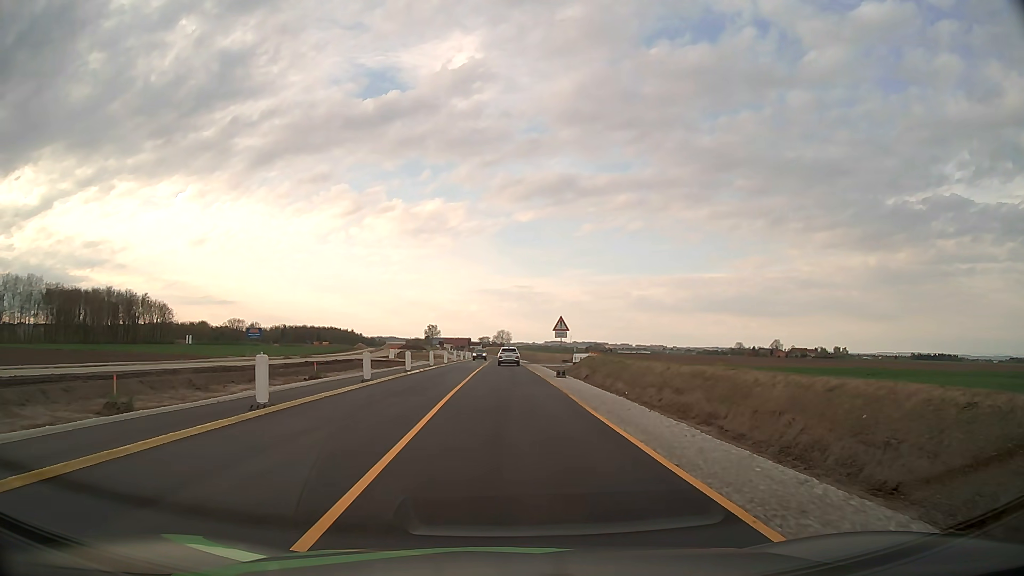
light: Day
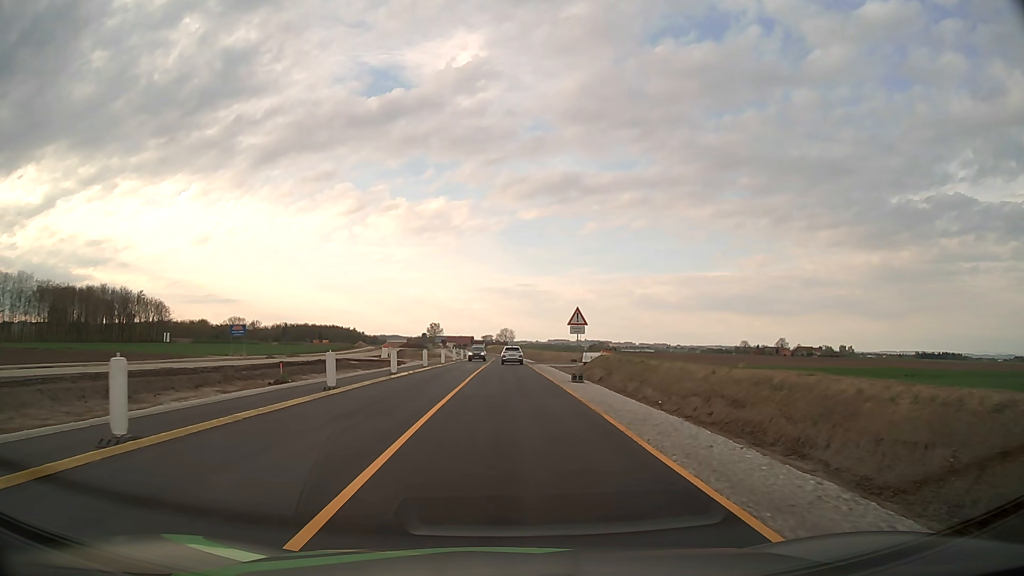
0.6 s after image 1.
(0.0, +6.3) m; 0°
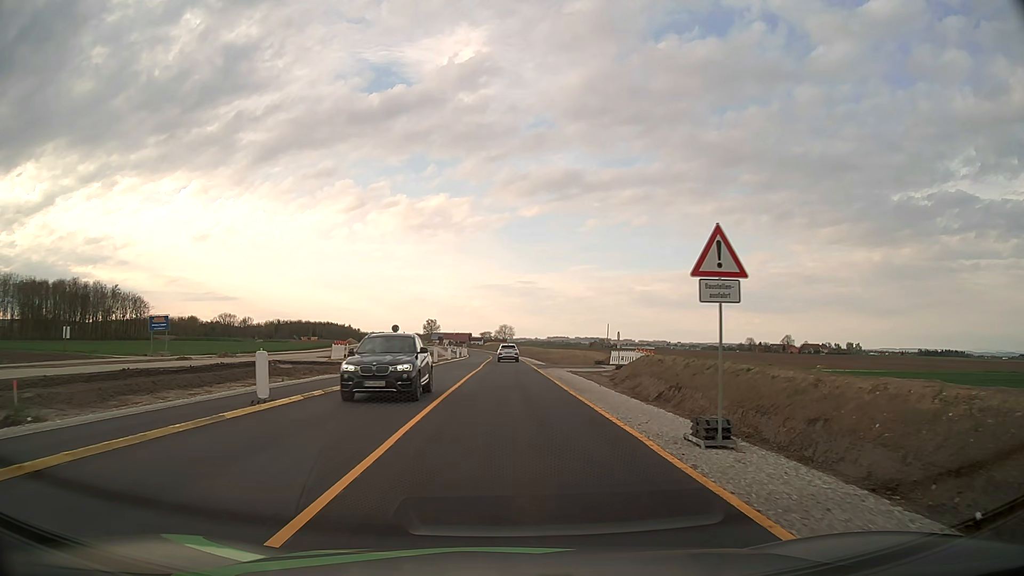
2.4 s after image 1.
(-0.1, +18.3) m; 0°
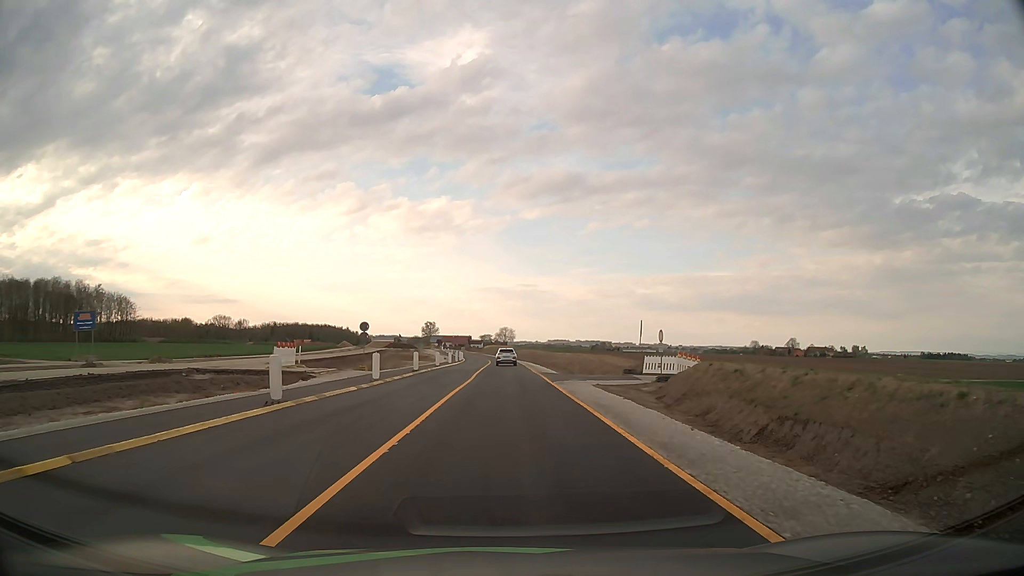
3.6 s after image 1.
(0.0, +12.0) m; 0°
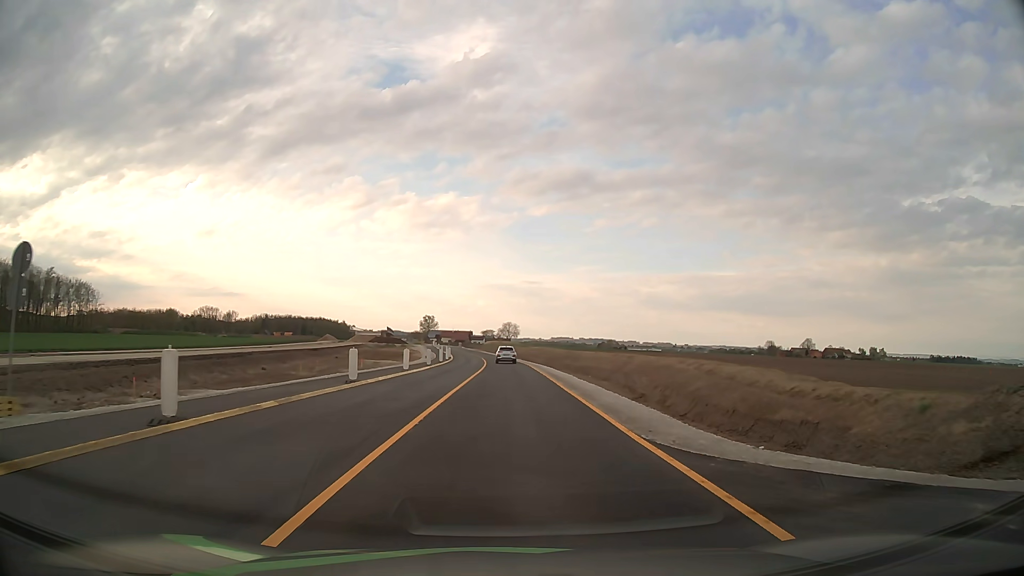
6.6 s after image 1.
(0.0, +31.7) m; 0°
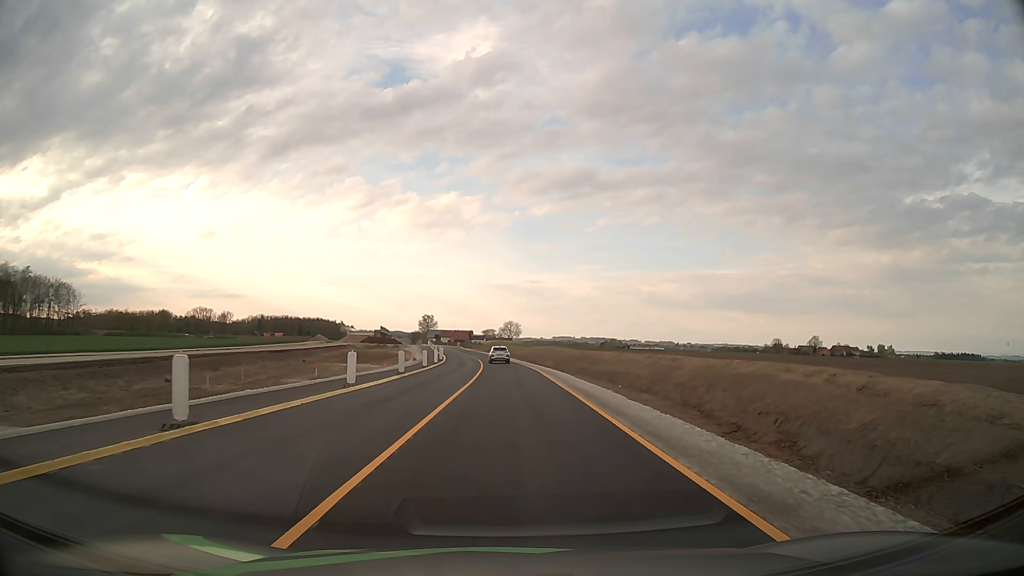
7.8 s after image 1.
(0.0, +13.3) m; 0°
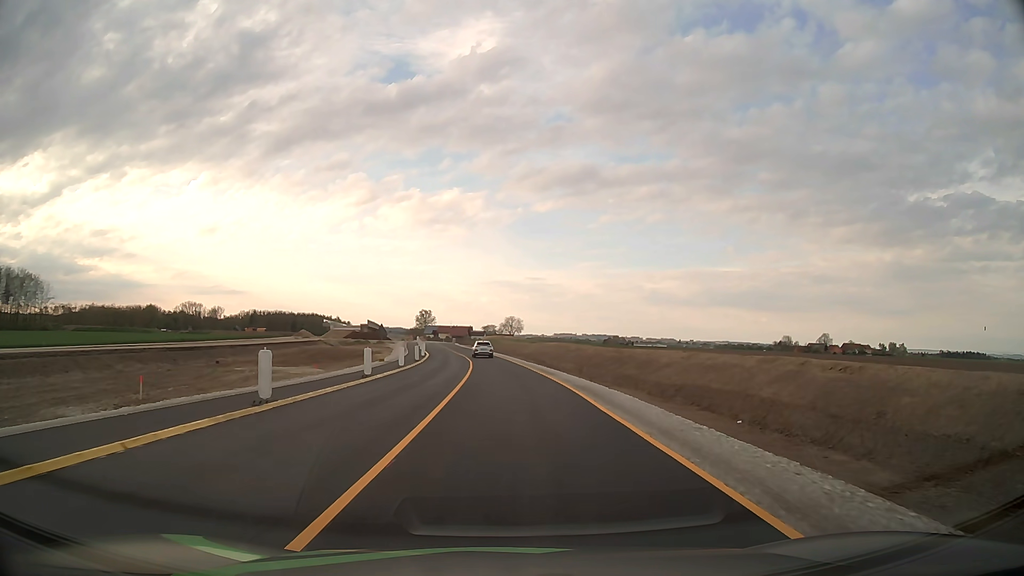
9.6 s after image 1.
(-0.1, +20.4) m; 0°
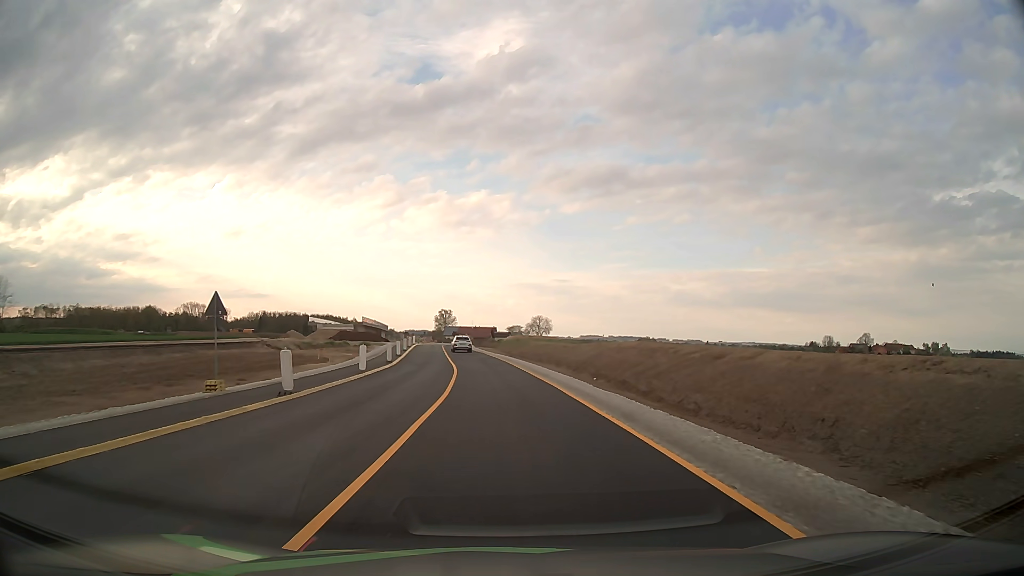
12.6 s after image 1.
(-0.3, +34.8) m; -2°
(0, +10) (0, +20) (-1, +30) (-2, +40) (-3, +50) (-4, +60) (-5, +70) (-6, +80) (-7, +90) (-8, +100) m
